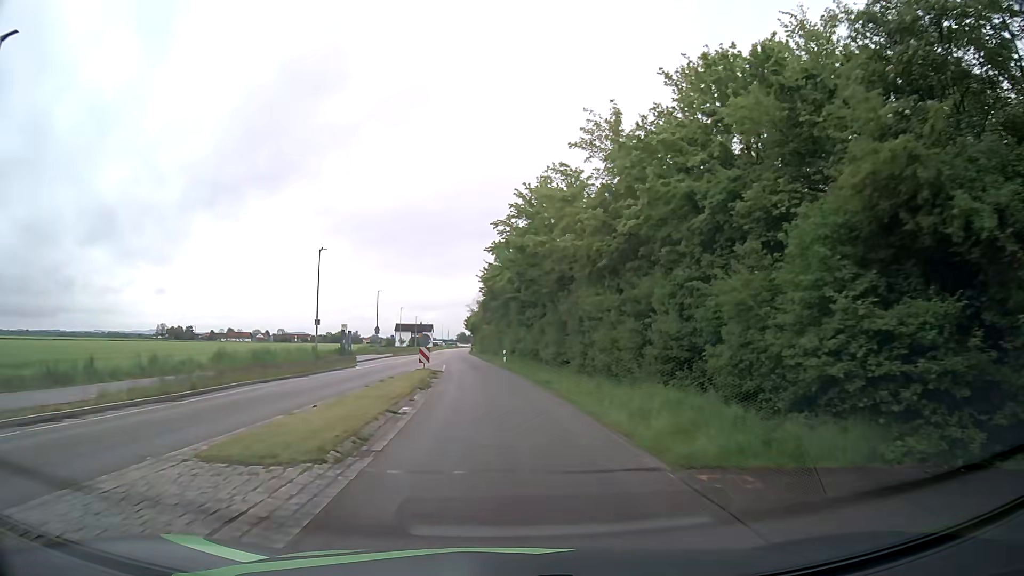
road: secondary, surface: asphalt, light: Day
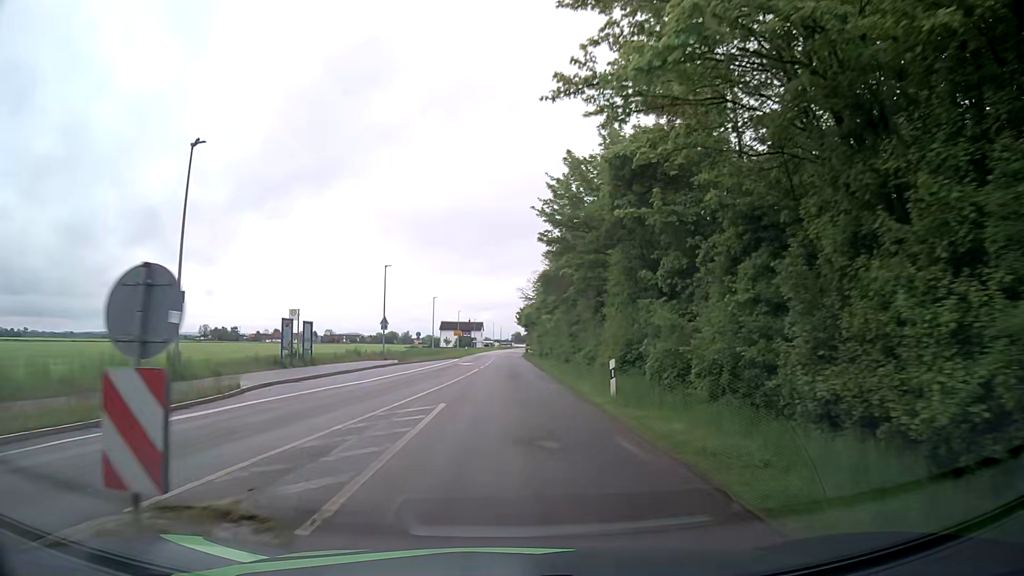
(-1.1, +28.6) m; -5°
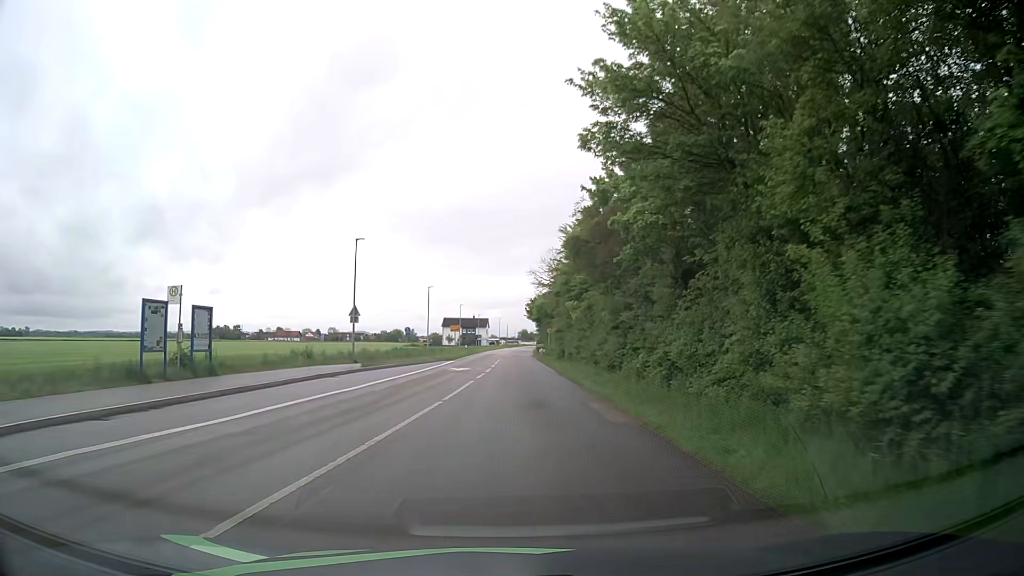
(-0.1, +14.2) m; -1°
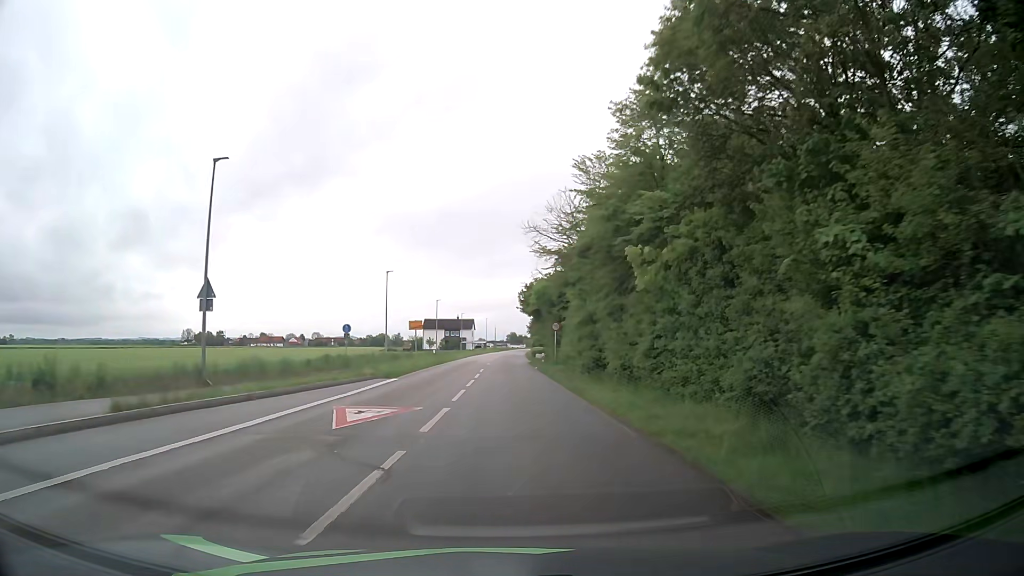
(+0.3, +21.3) m; +1°
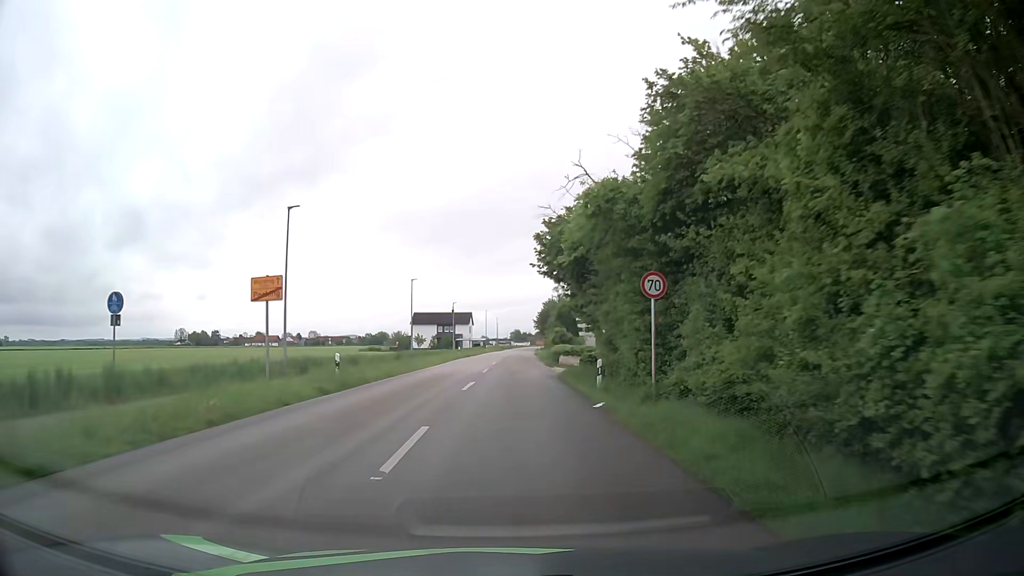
(+0.1, +28.4) m; 0°
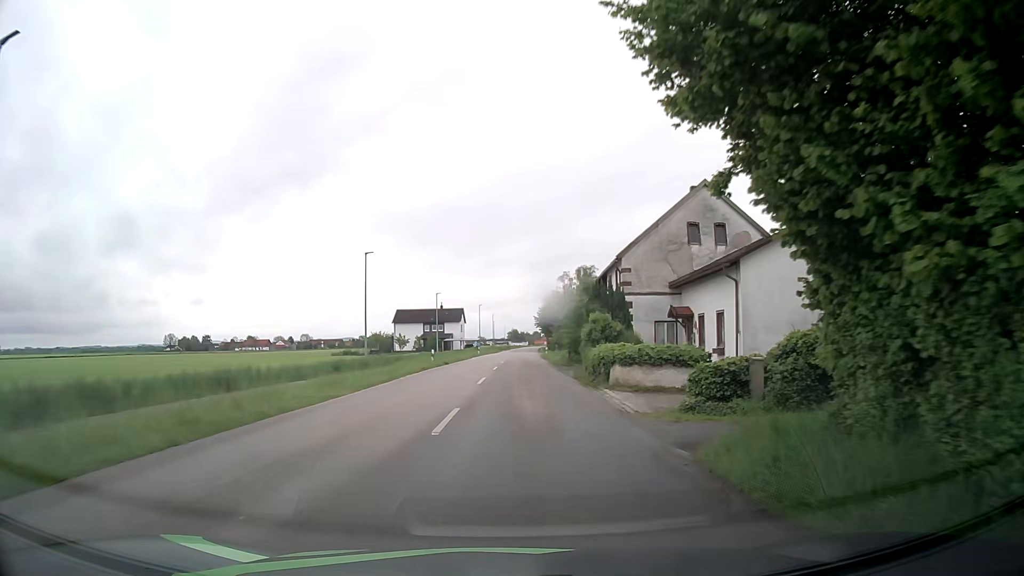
(-0.1, +21.7) m; 0°
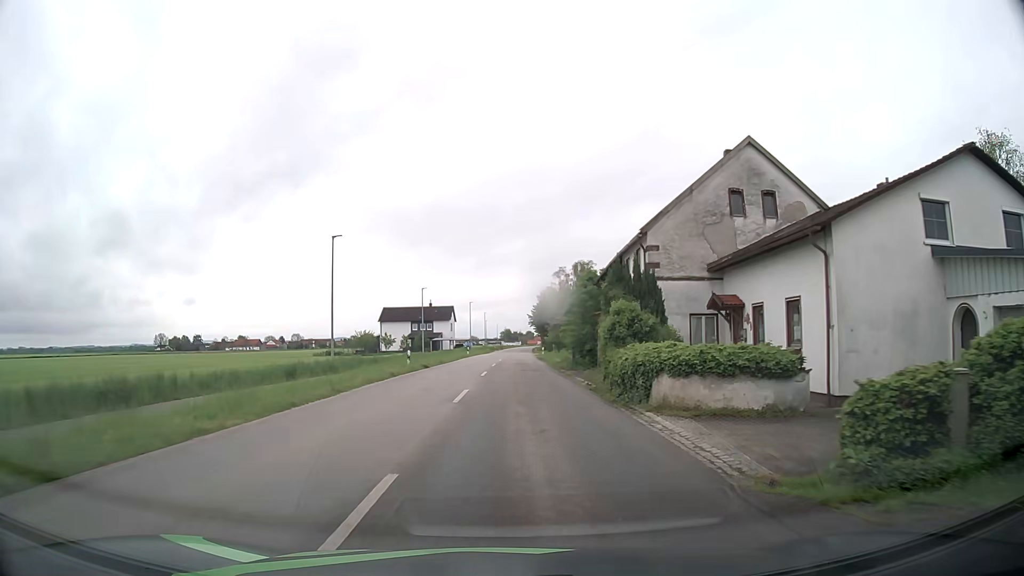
(0.0, +7.3) m; 0°
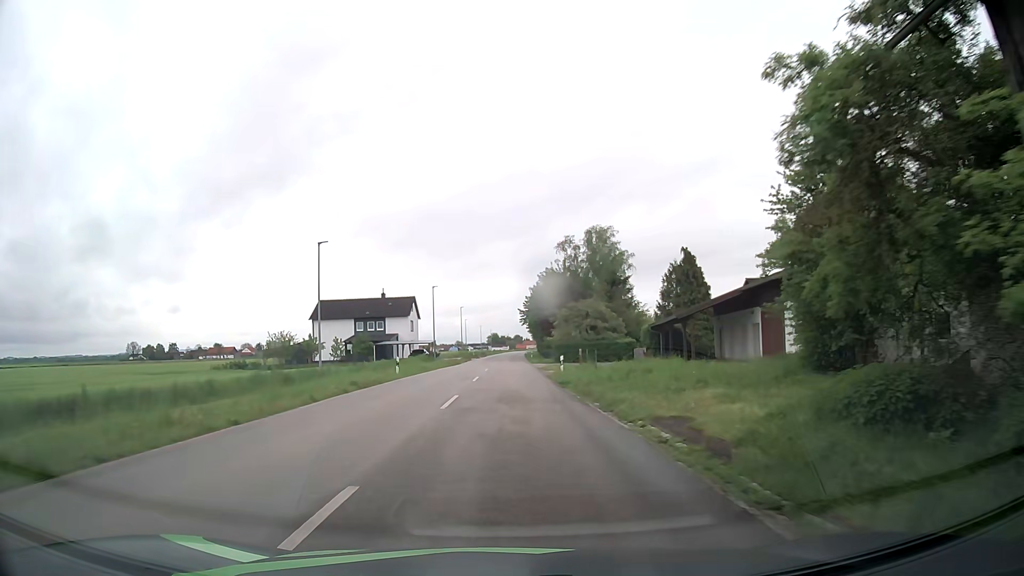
(+0.7, +38.1) m; +1°
(0, +10) (0, +20) (0, +30) (0, +40) (0, +50) (0, +60) (0, +70) (+1, +80) (+1, +90) (+1, +100) m
